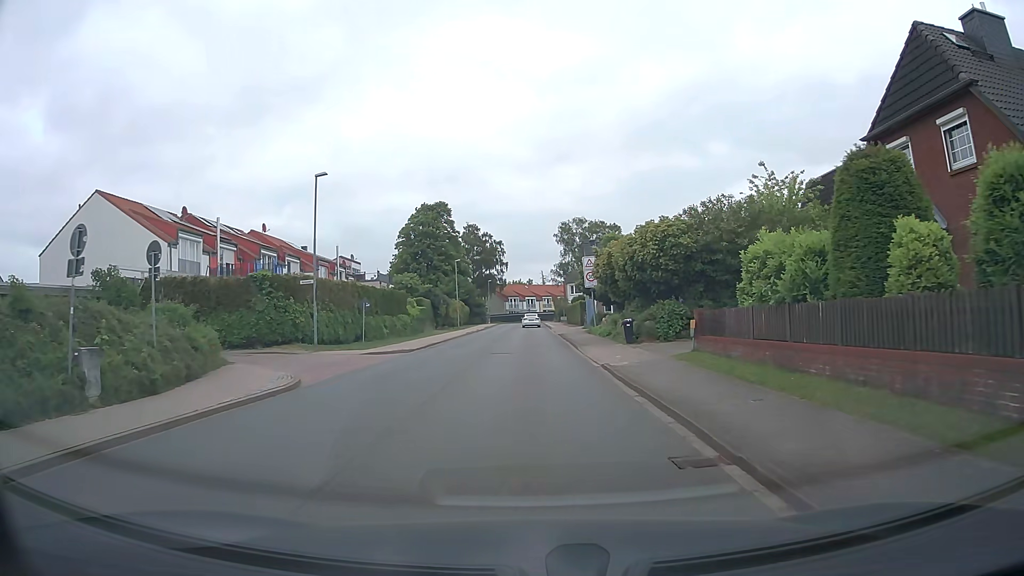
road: unclassified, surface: asphalt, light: Day
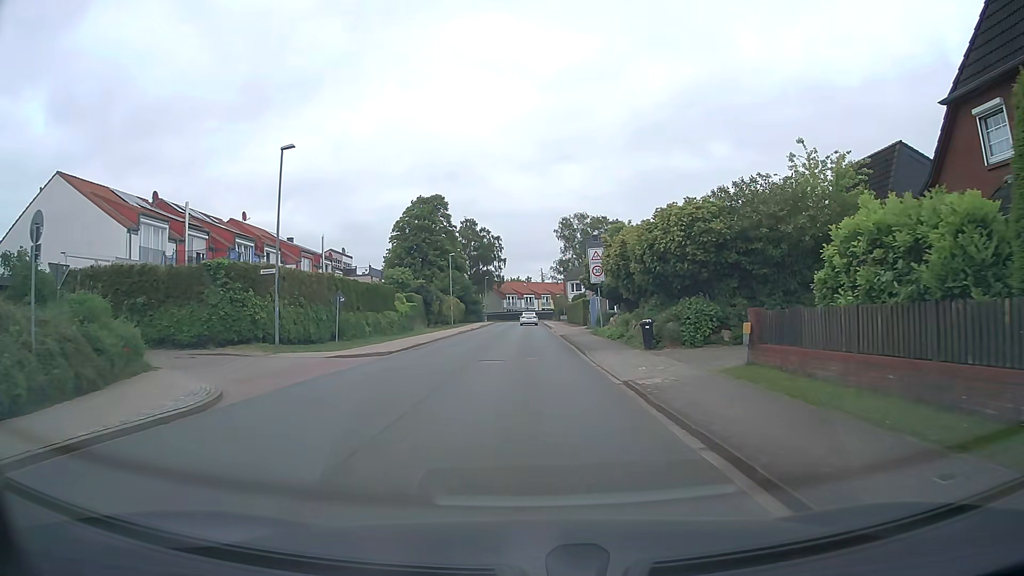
(0.0, +4.5) m; 0°
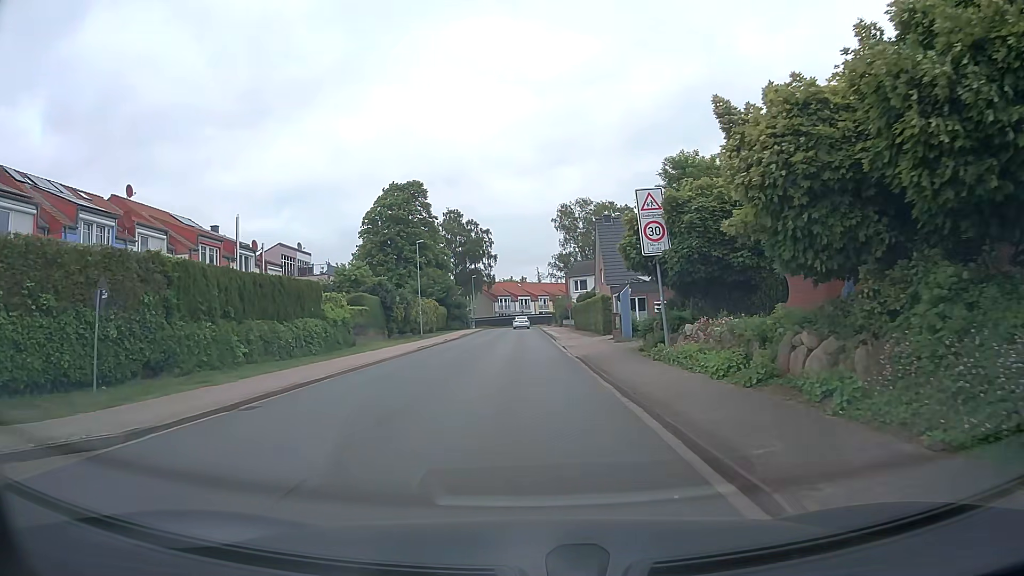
(+0.1, +17.6) m; 0°
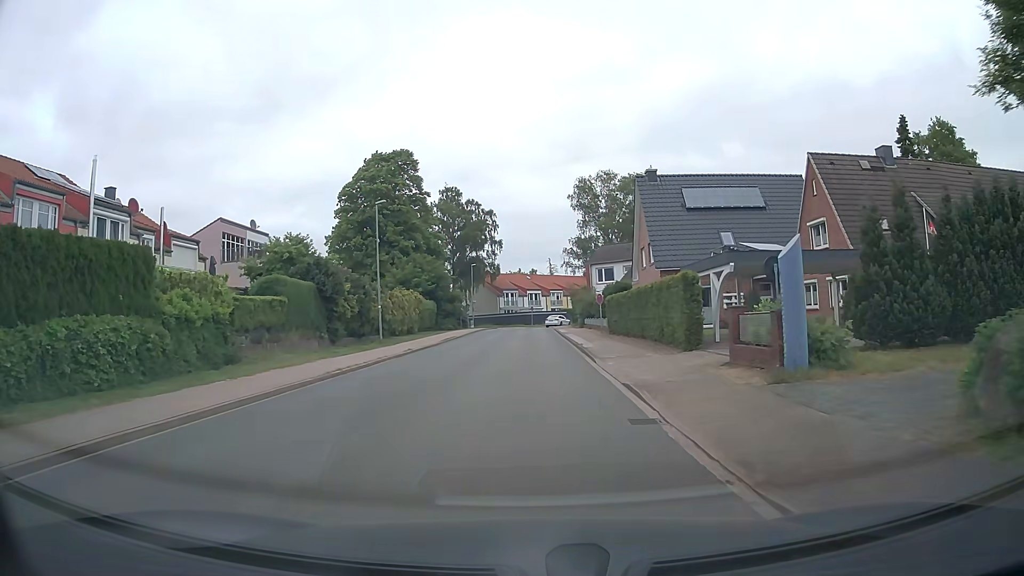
(-0.1, +17.6) m; -1°
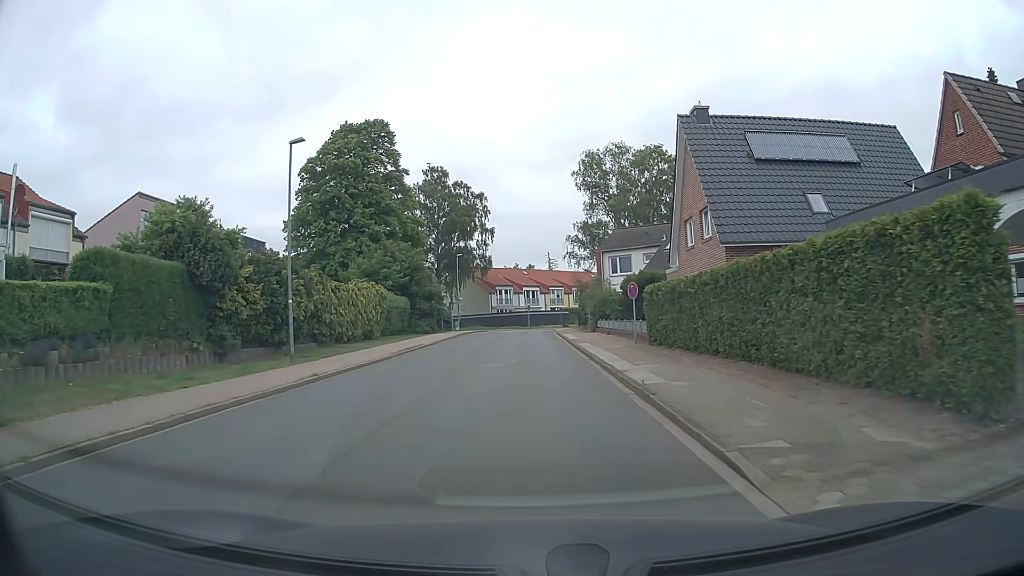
(0.0, +13.3) m; 0°
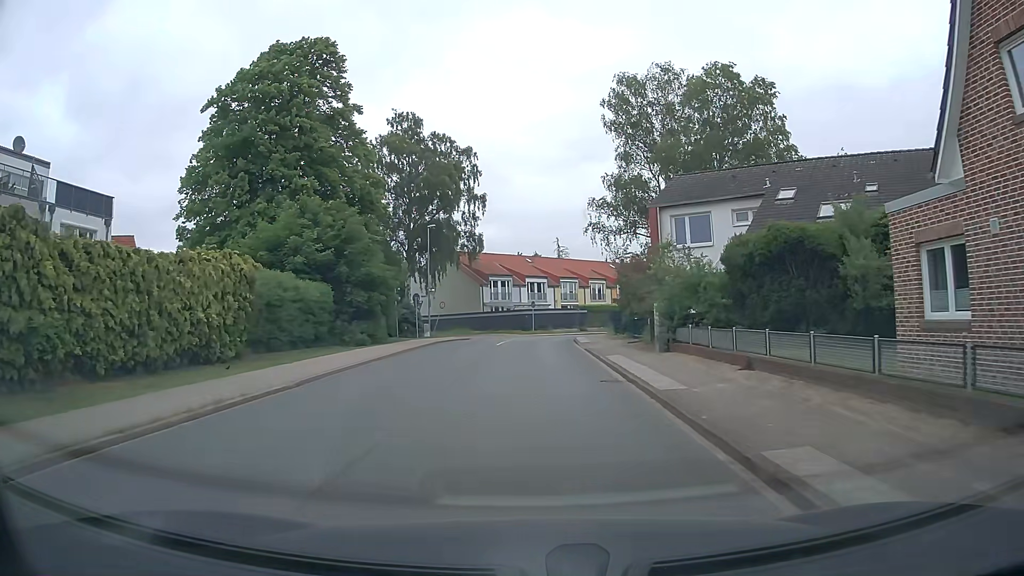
(-0.1, +22.5) m; 0°
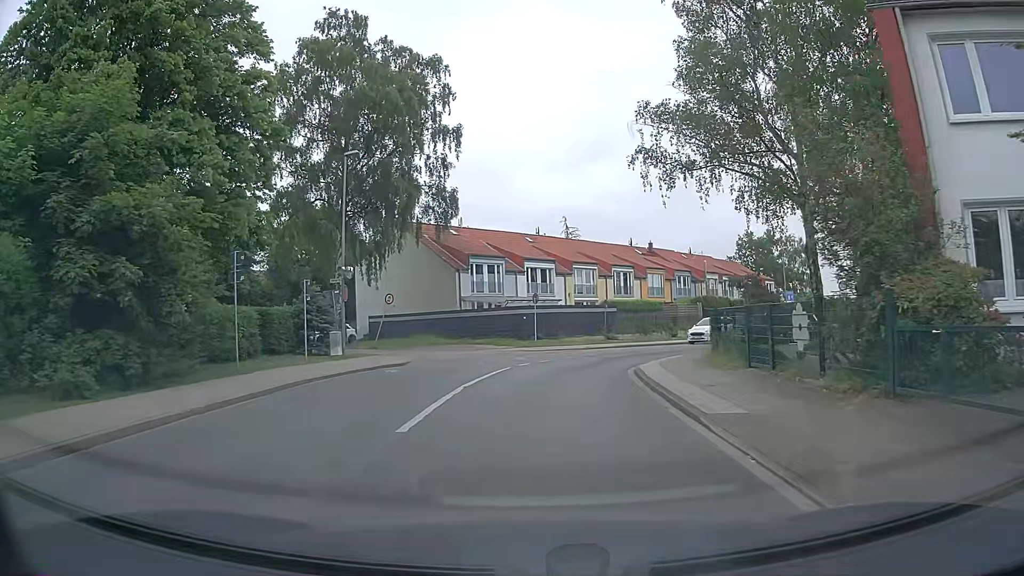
(-0.1, +21.8) m; -1°
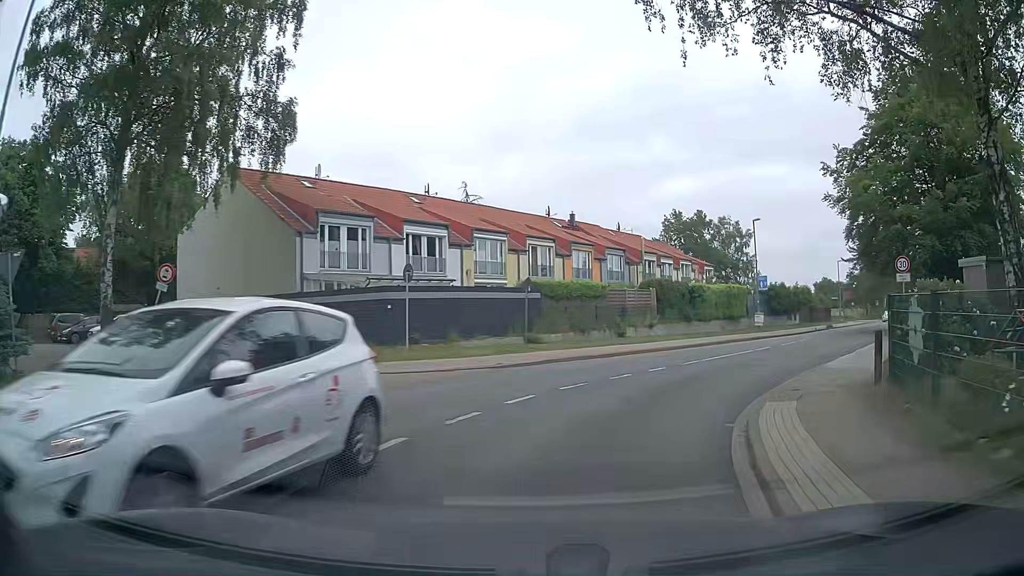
(+0.7, +15.3) m; +8°
(+1, +10) (+6, +19) (+12, +27) (+17, +35) (+23, +43) (+29, +51) (+34, +60) (+39, +69) (+45, +77) (+52, +84) m
